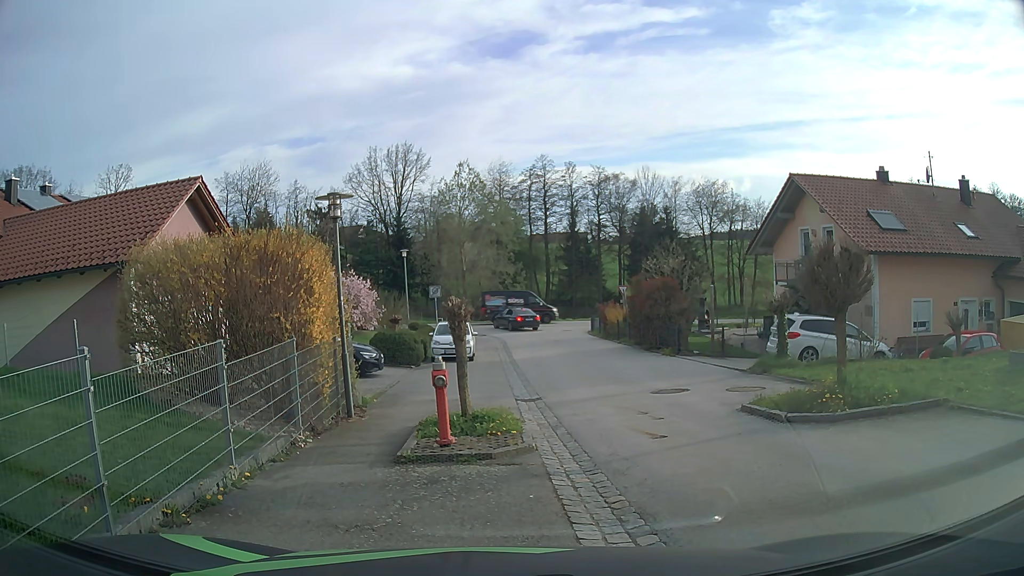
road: secondary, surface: asphalt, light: Day
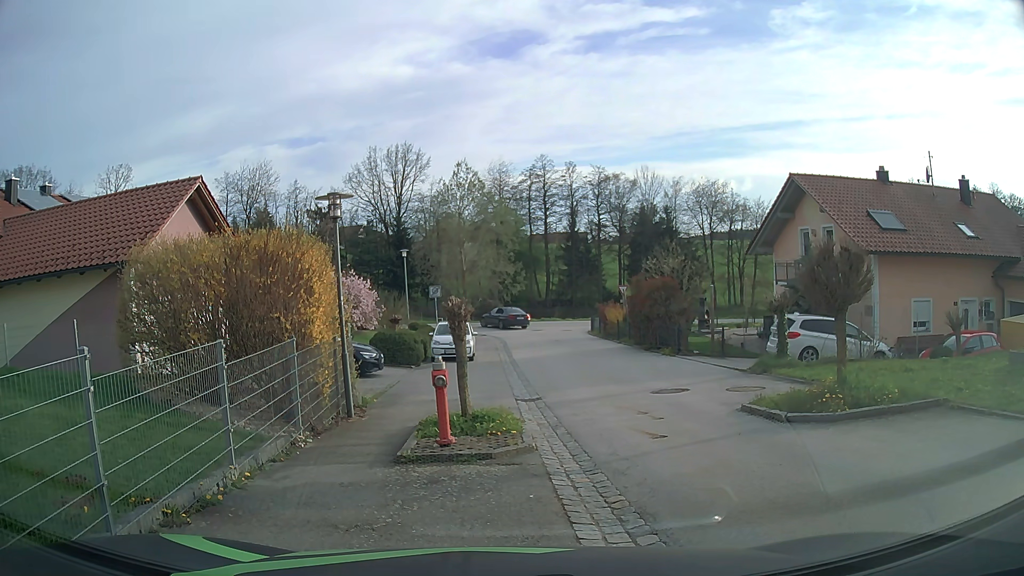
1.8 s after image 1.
(0.0, 0.0) m; 0°
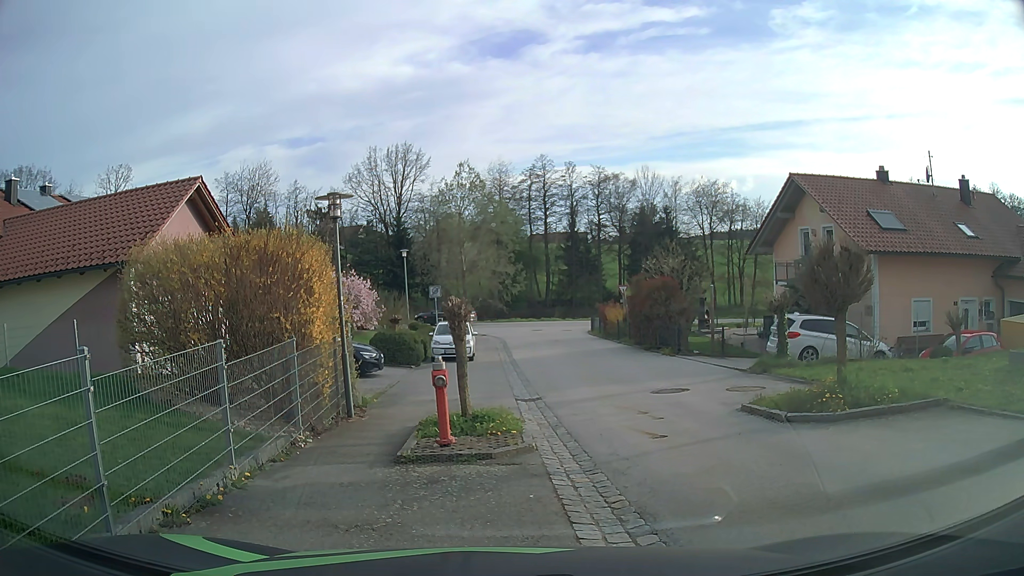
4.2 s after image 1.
(0.0, 0.0) m; 0°
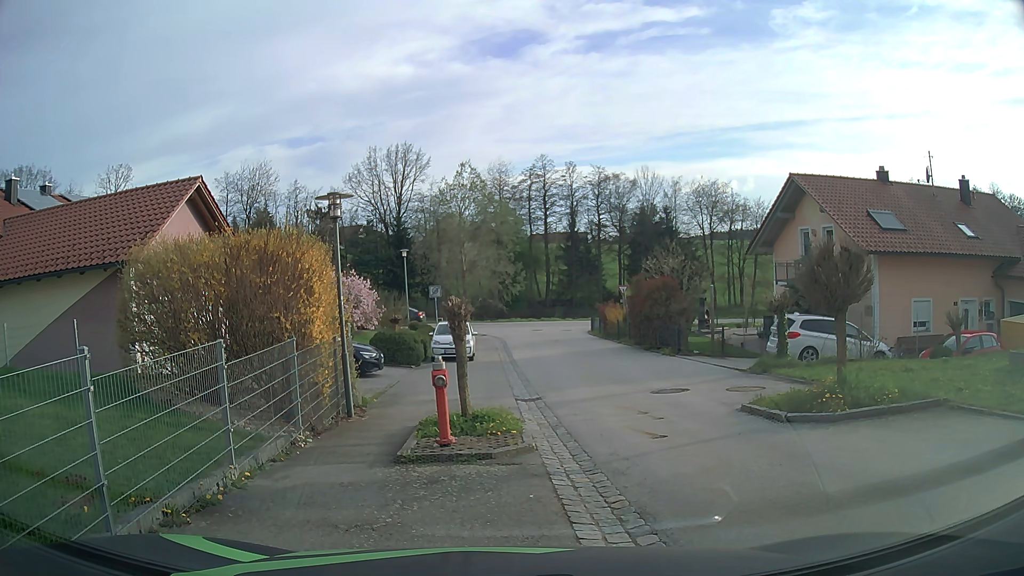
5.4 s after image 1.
(0.0, 0.0) m; 0°
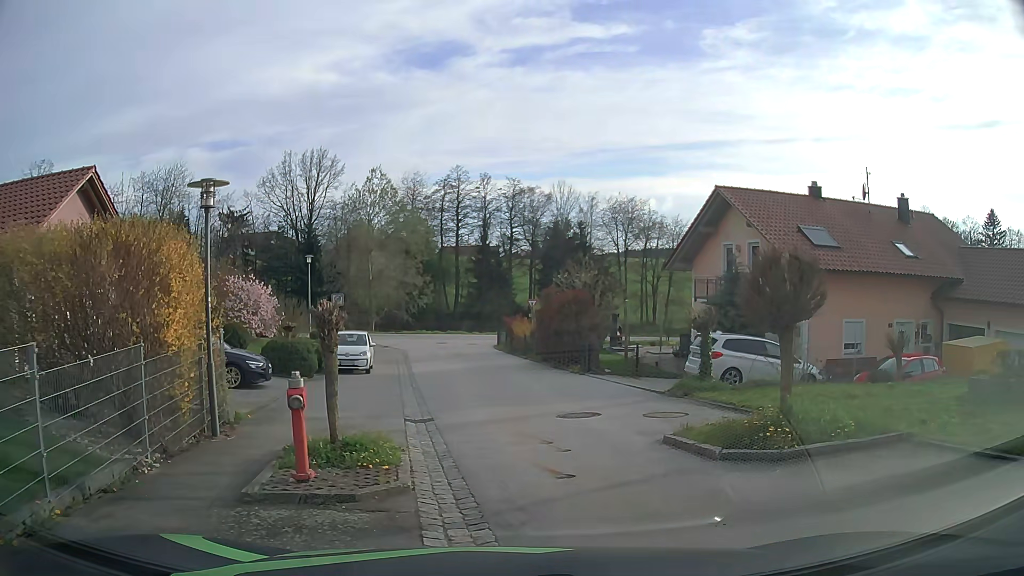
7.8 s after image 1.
(+0.1, +1.5) m; +9°
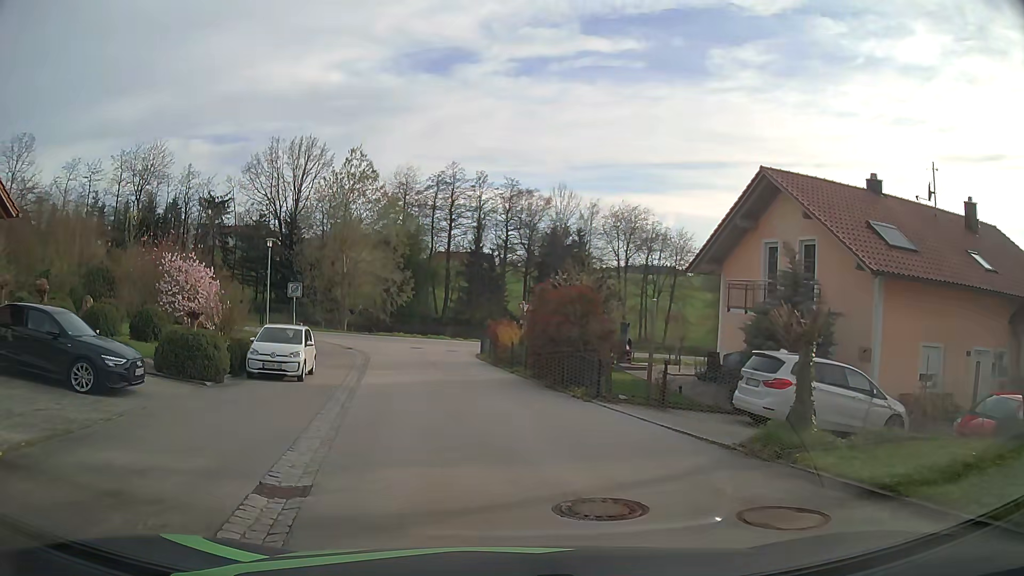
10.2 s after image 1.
(+0.5, +6.4) m; +1°
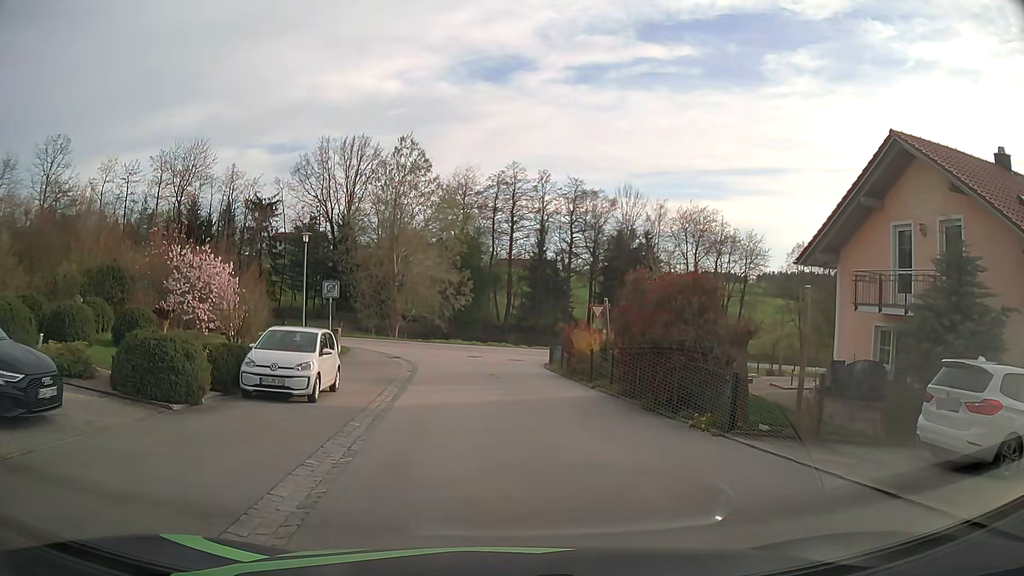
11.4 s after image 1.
(-0.3, +4.9) m; -4°
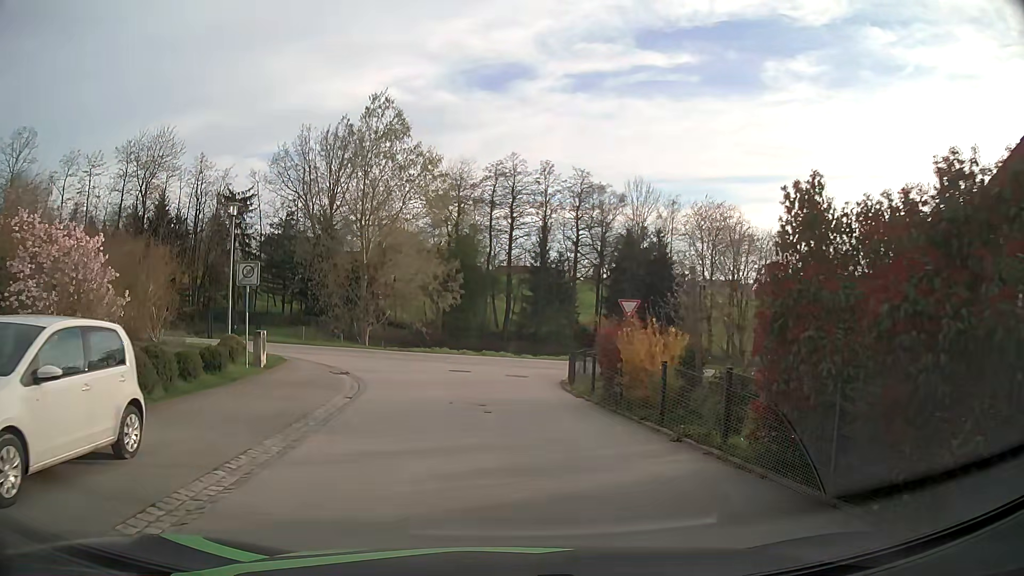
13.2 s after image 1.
(-0.1, +9.4) m; 0°
